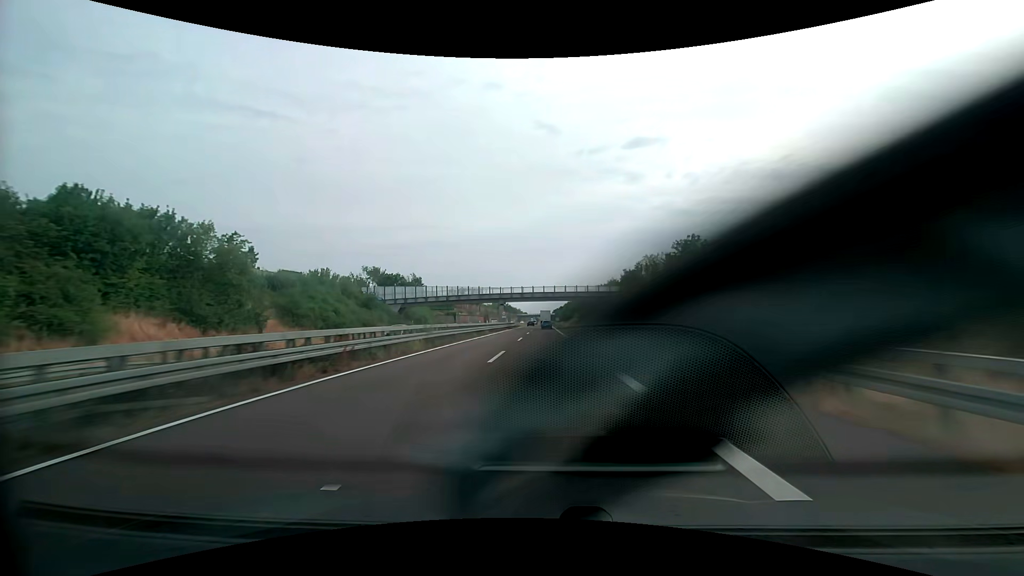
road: trunk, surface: asphalt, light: Day
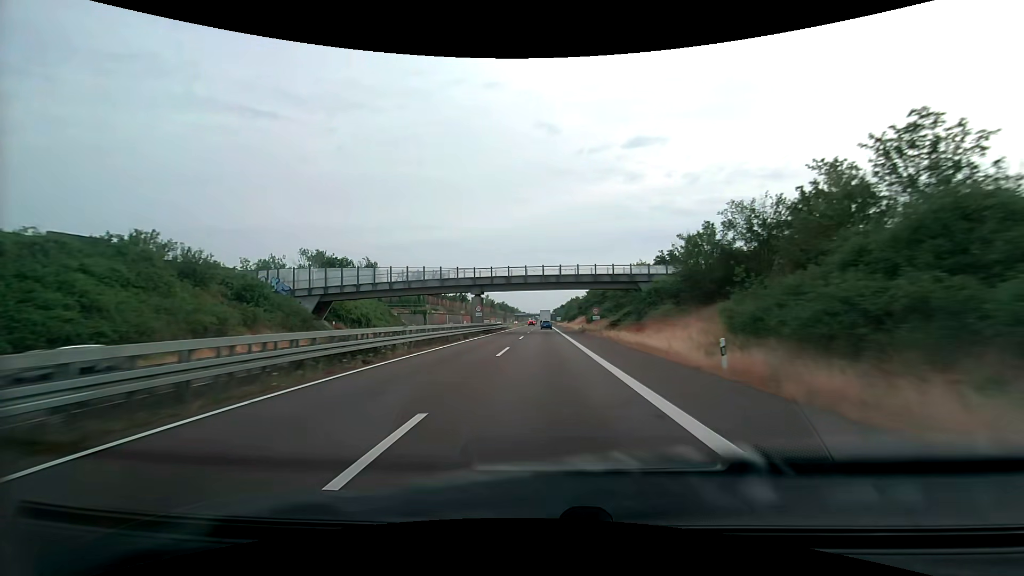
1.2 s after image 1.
(0.0, +32.9) m; 0°
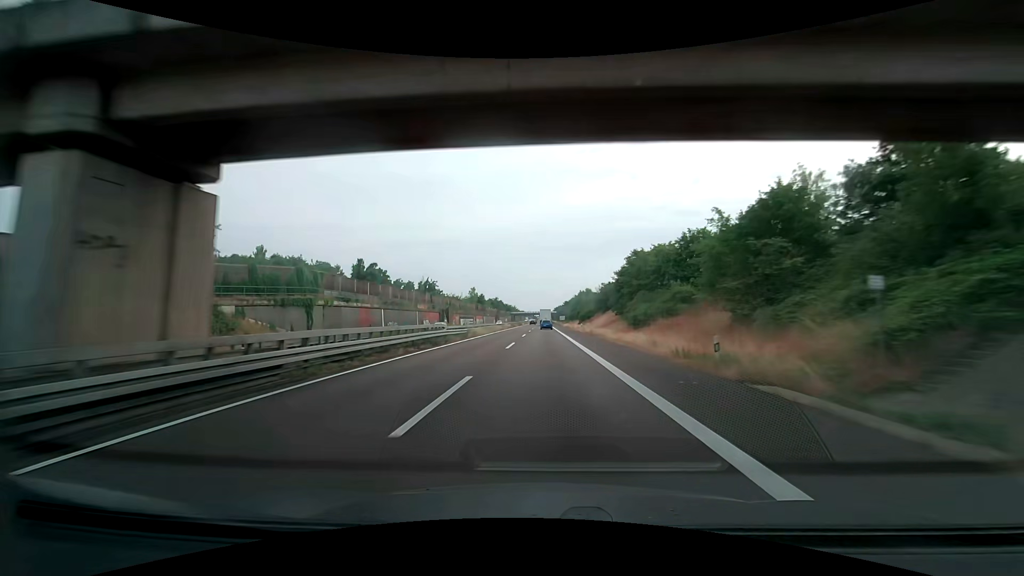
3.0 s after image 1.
(0.0, +49.4) m; 0°
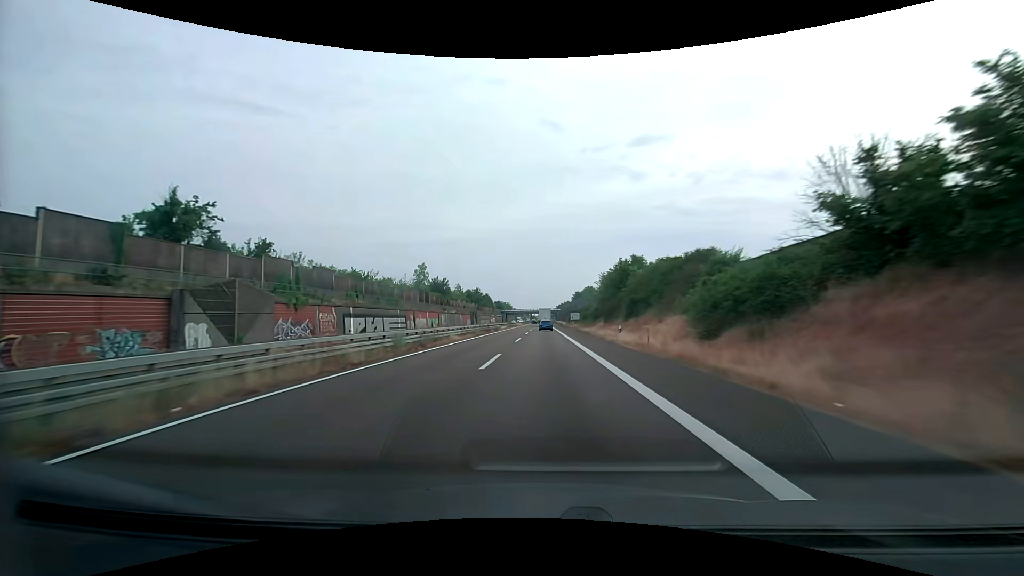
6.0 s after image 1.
(-0.1, +82.3) m; 0°
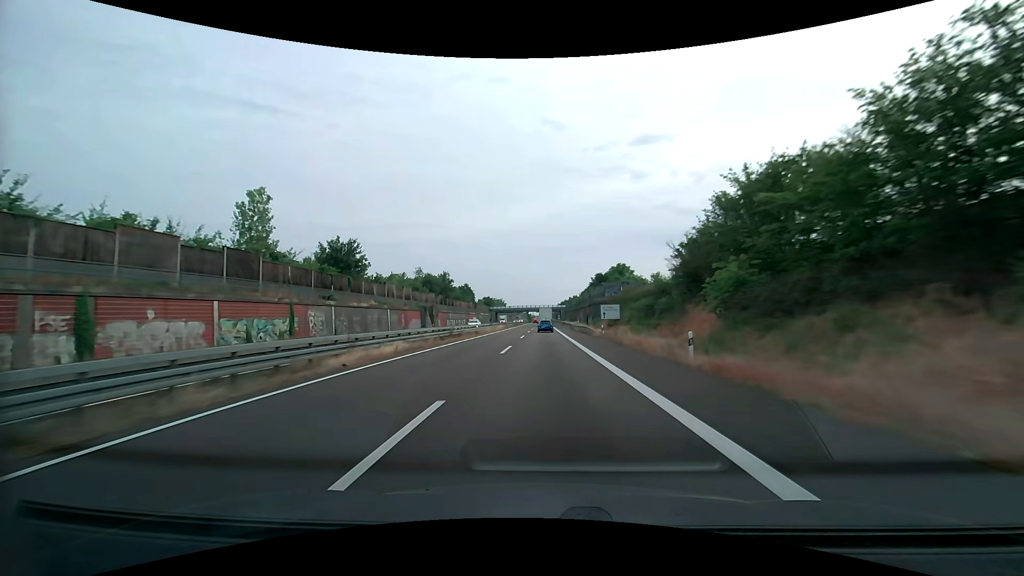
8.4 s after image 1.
(0.0, +65.5) m; 0°
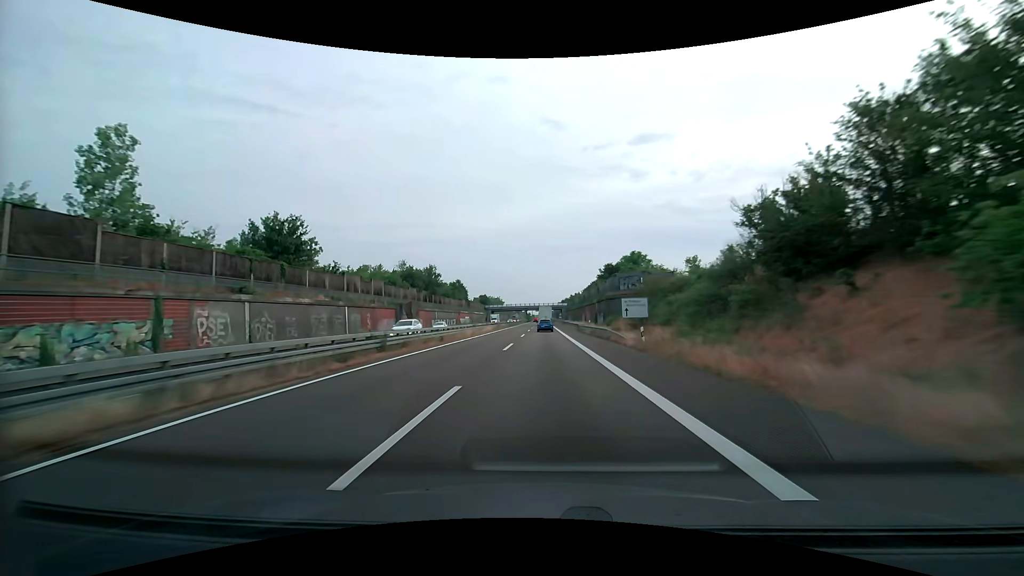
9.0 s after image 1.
(0.0, +16.2) m; 0°
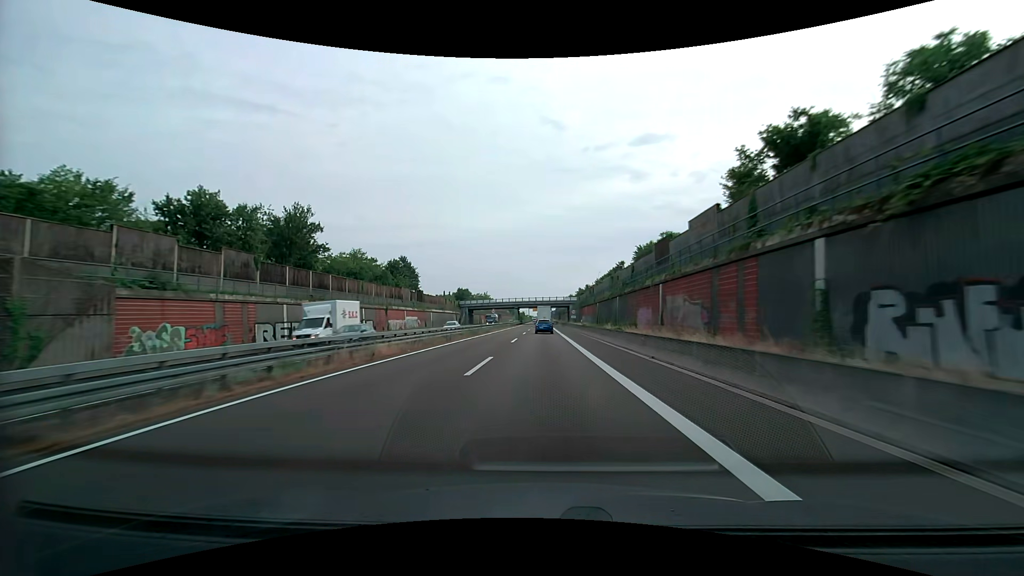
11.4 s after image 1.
(0.0, +63.9) m; 0°
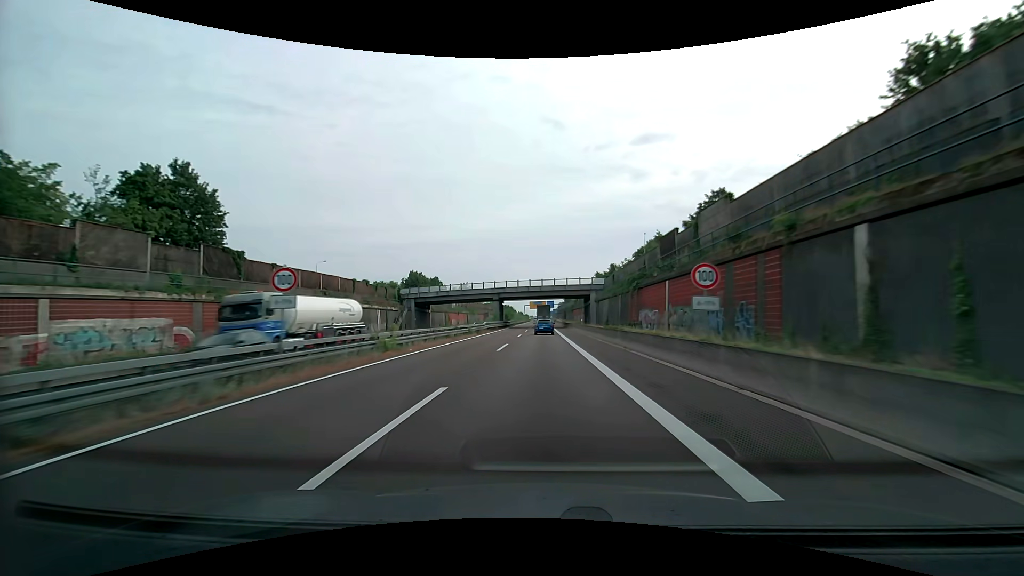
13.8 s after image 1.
(-0.1, +62.2) m; 0°
(0, +10) (0, +20) (0, +30) (0, +40) (0, +50) (0, +60) (0, +70) (0, +80) (0, +90) (0, +100) m
